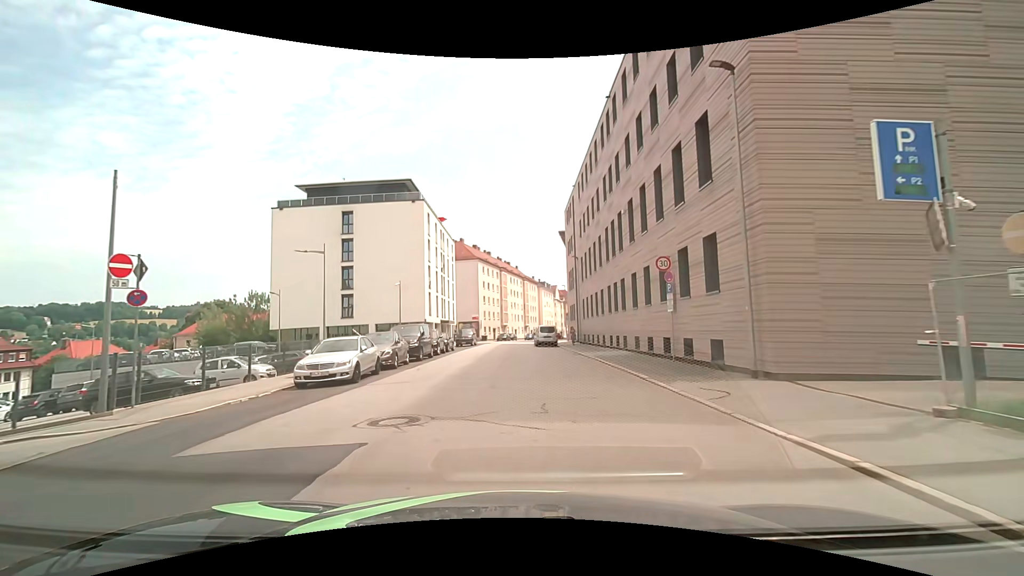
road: tertiary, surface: asphalt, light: Day
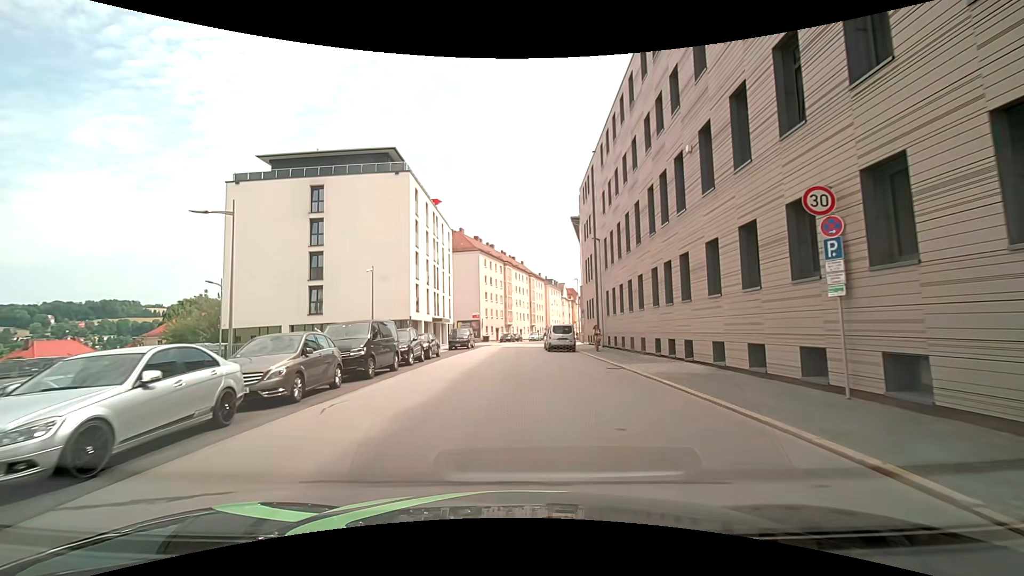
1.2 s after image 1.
(0.0, +9.6) m; +2°
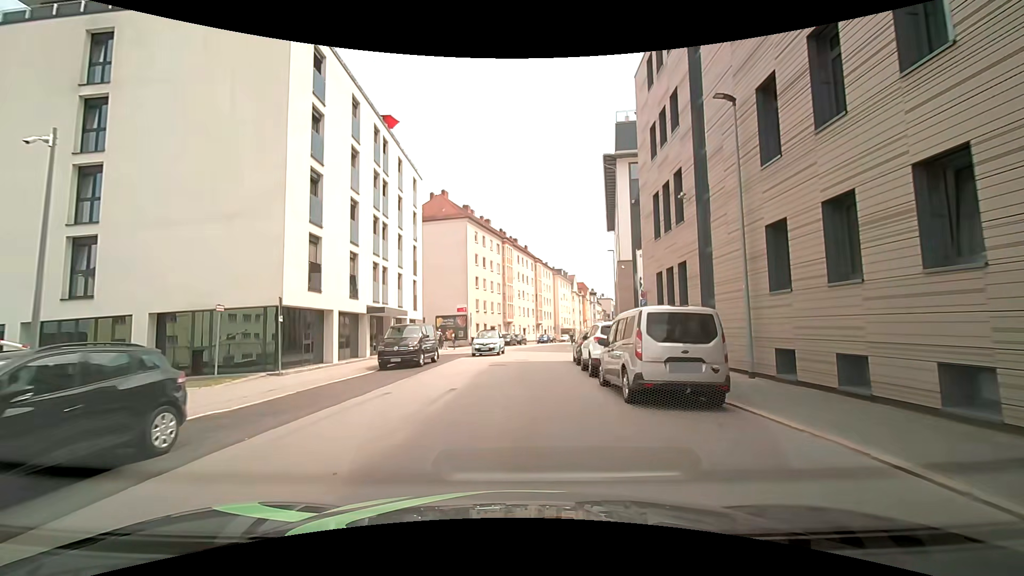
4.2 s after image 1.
(-0.9, +23.1) m; -2°
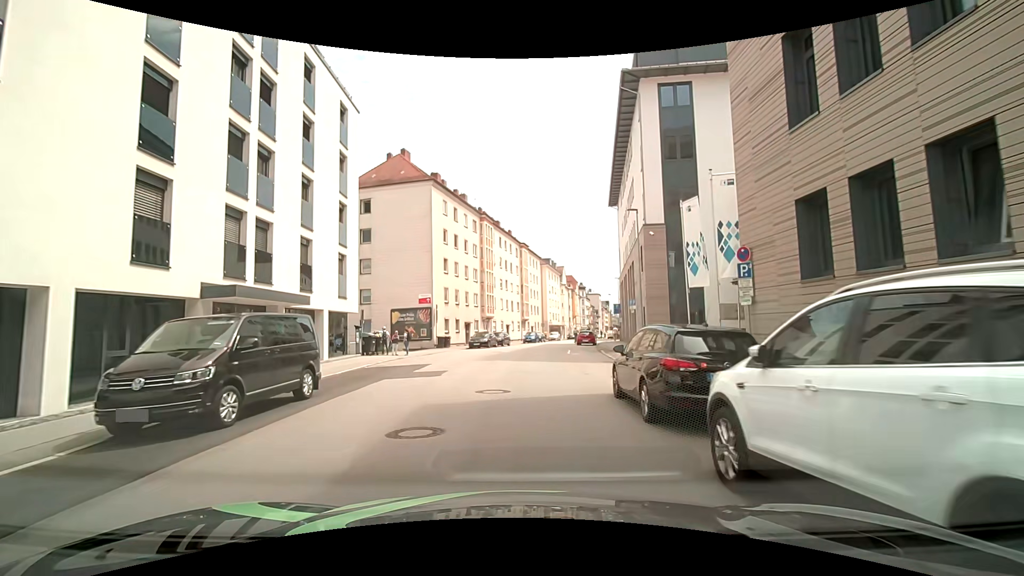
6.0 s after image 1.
(+0.2, +13.6) m; +1°
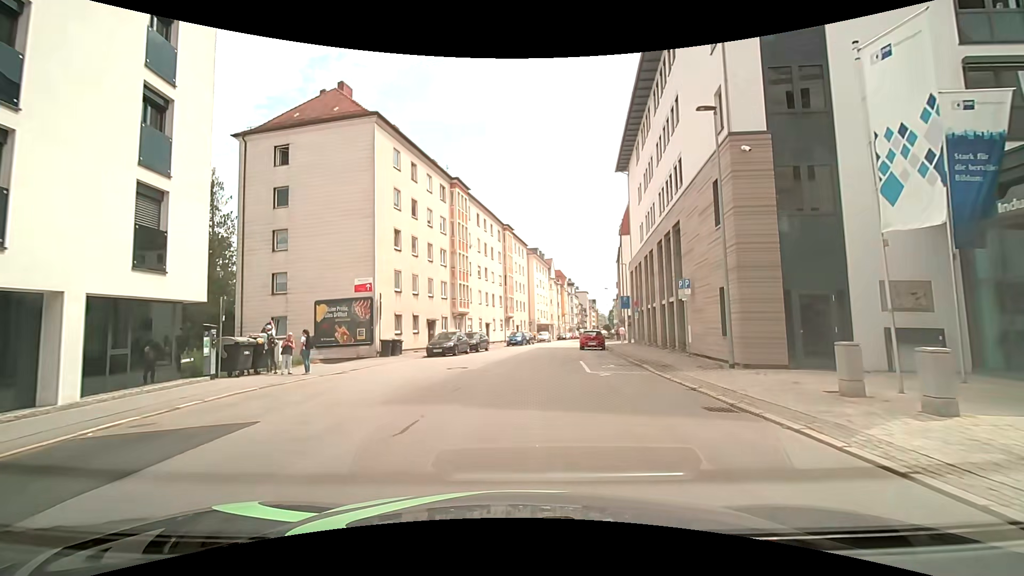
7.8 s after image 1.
(0.0, +13.4) m; +1°
